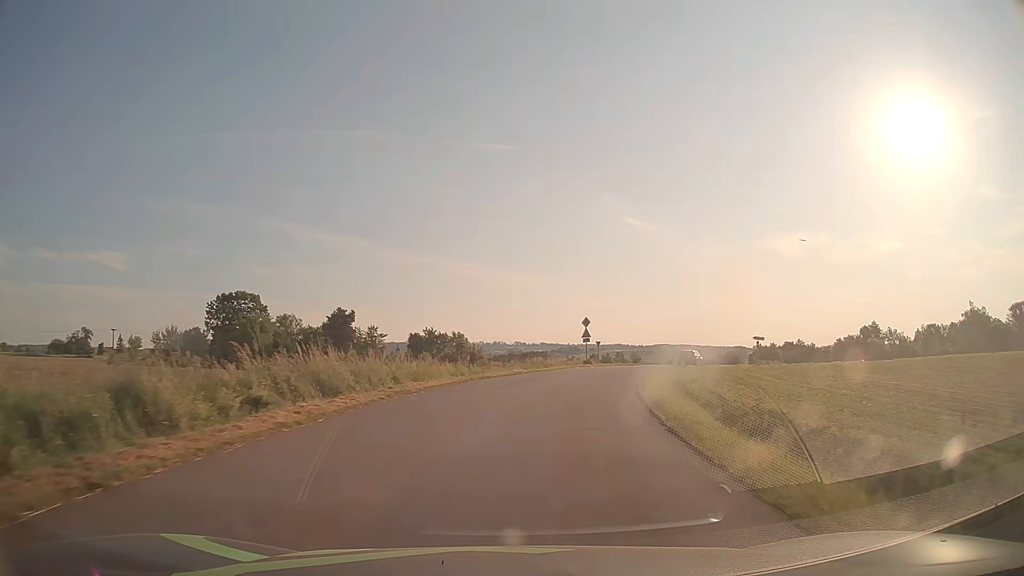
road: tertiary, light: Day
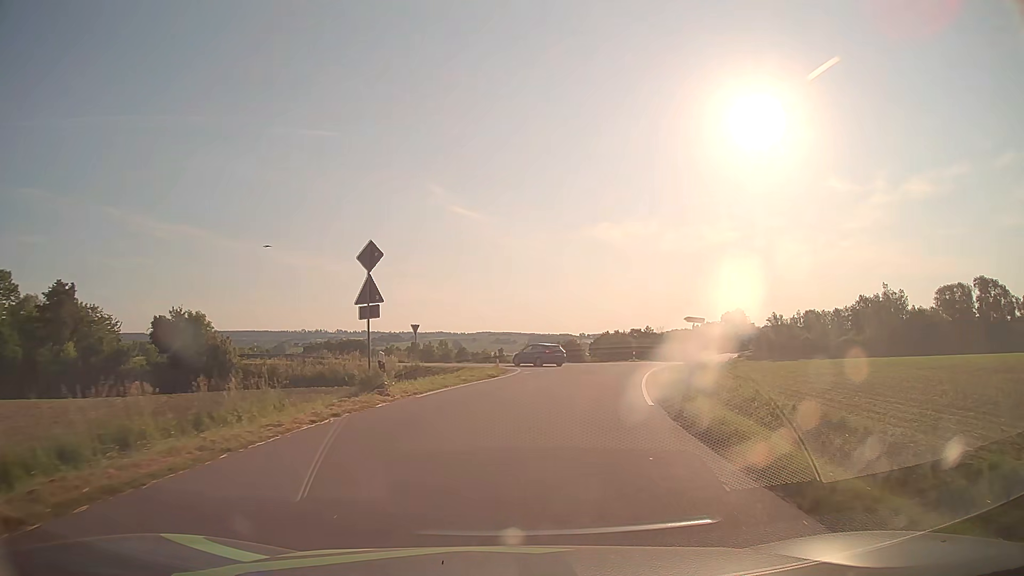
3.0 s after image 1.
(+4.6, +34.9) m; +15°
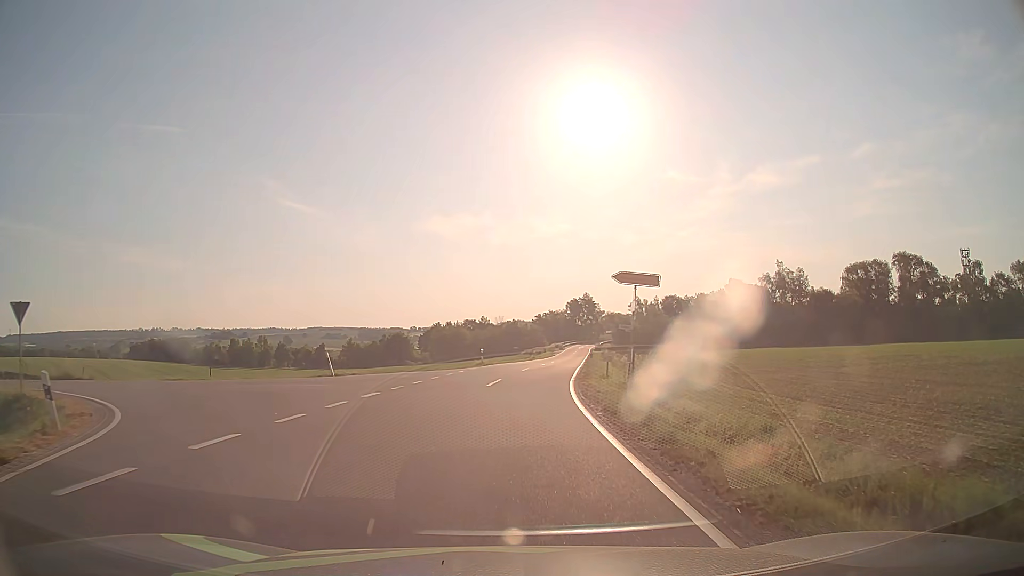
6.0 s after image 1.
(+3.8, +27.4) m; +15°
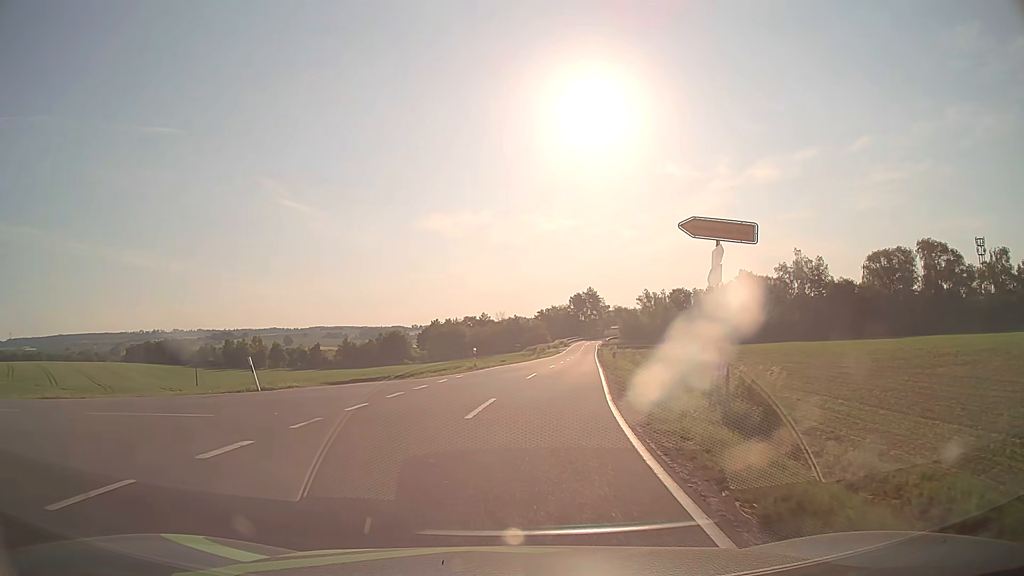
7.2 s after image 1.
(+0.1, +9.1) m; 0°
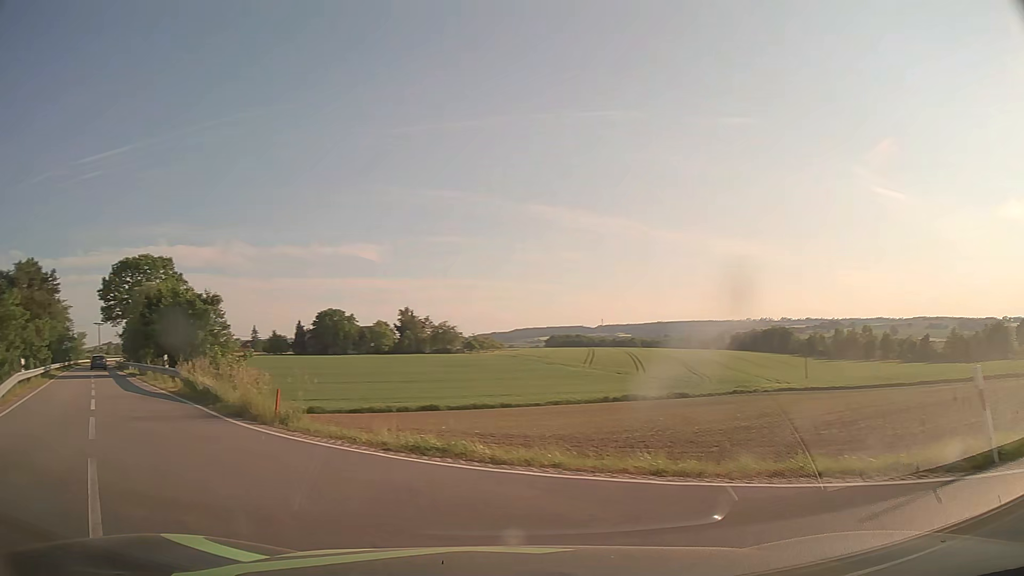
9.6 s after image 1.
(-5.2, +12.7) m; -52°
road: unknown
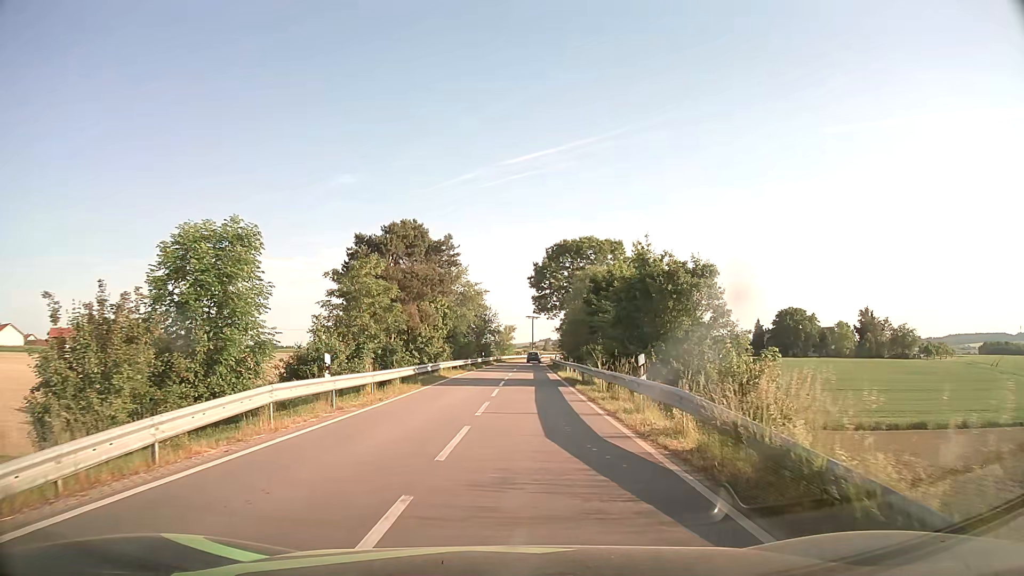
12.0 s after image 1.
(-7.1, +13.4) m; -38°
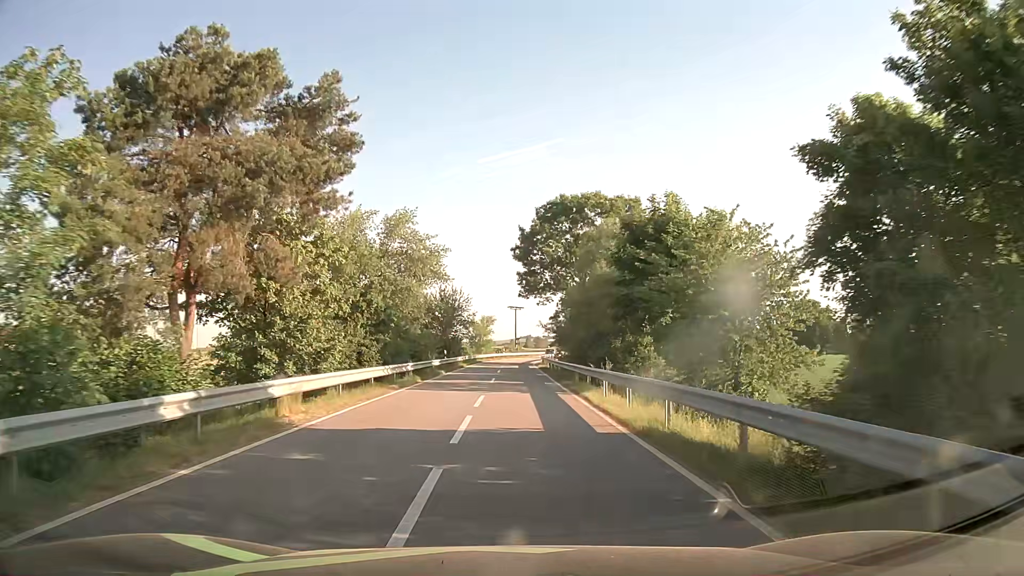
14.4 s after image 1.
(+0.4, +23.3) m; +2°
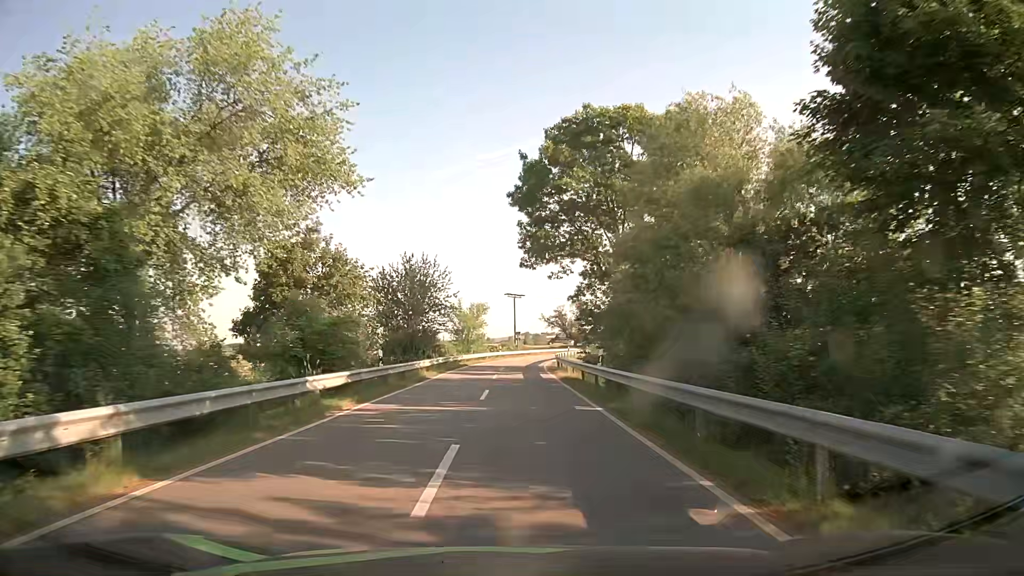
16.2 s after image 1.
(0.0, +22.6) m; 0°
(0, +10) (0, +20) (0, +30) (+1, +40) (+1, +50) (+2, +60) (+4, +70) (+5, +80) (+7, +89) (+10, +99) m
